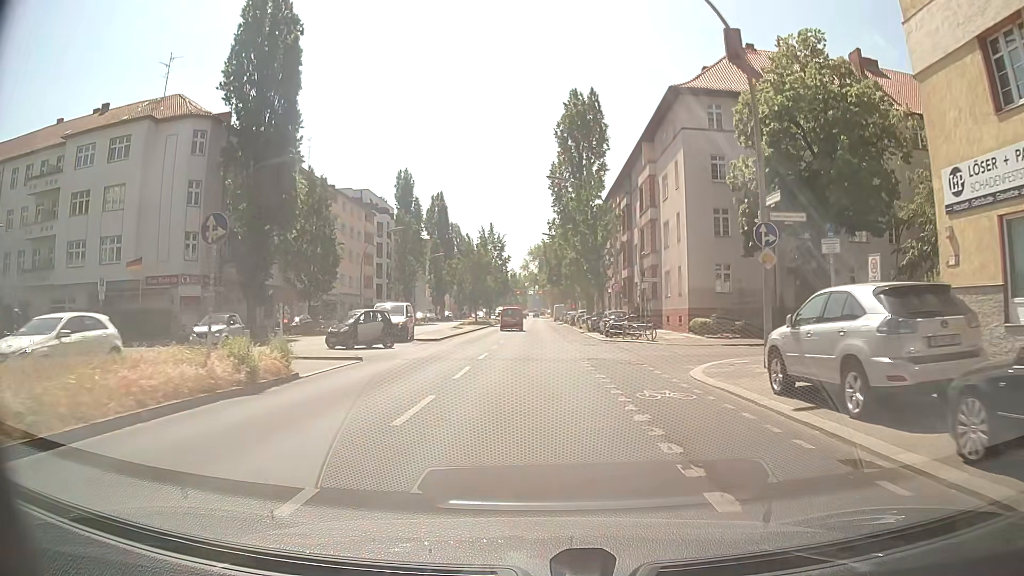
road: secondary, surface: asphalt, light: Day
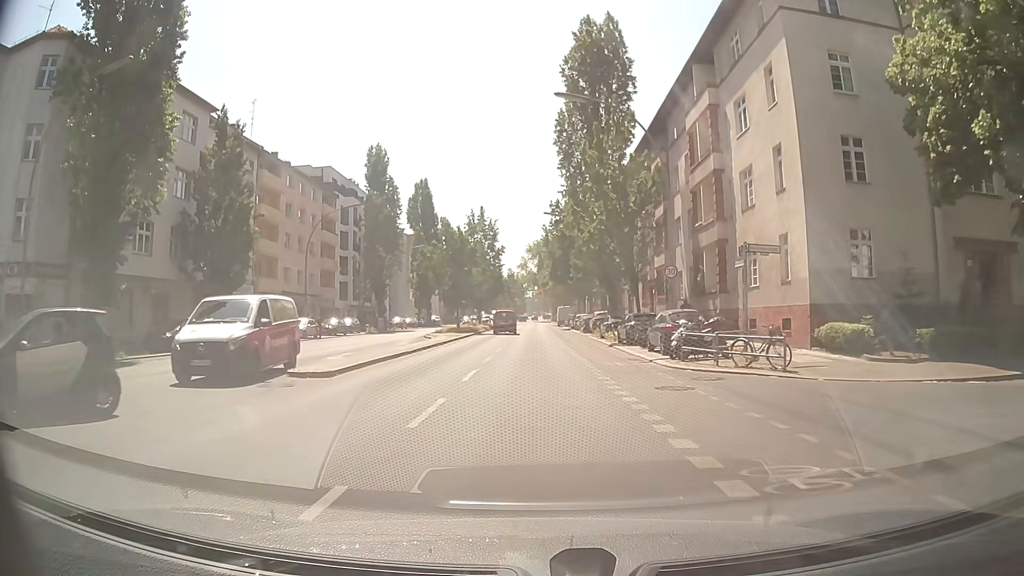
(+0.2, +17.9) m; +1°
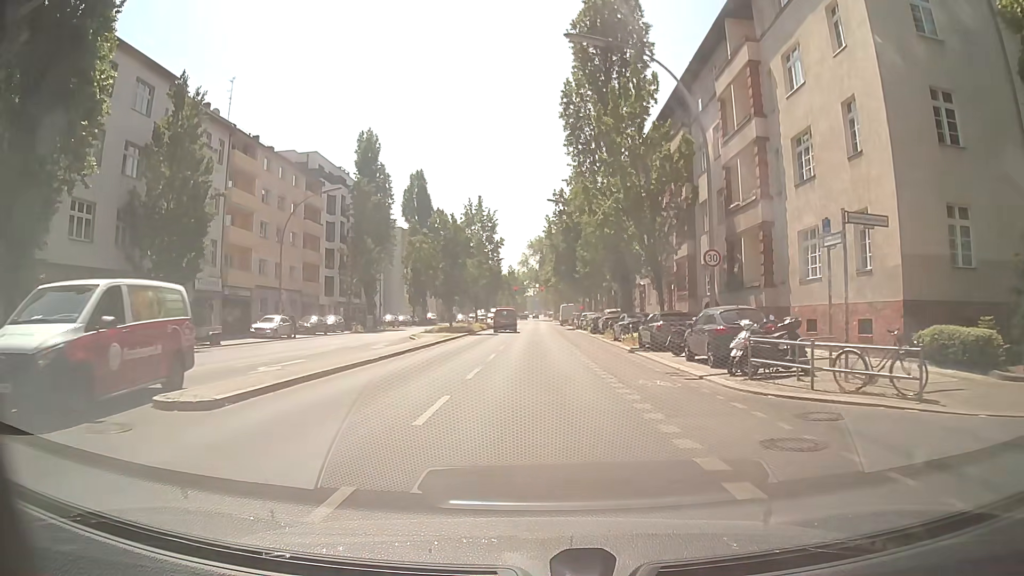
(-0.1, +6.0) m; 0°
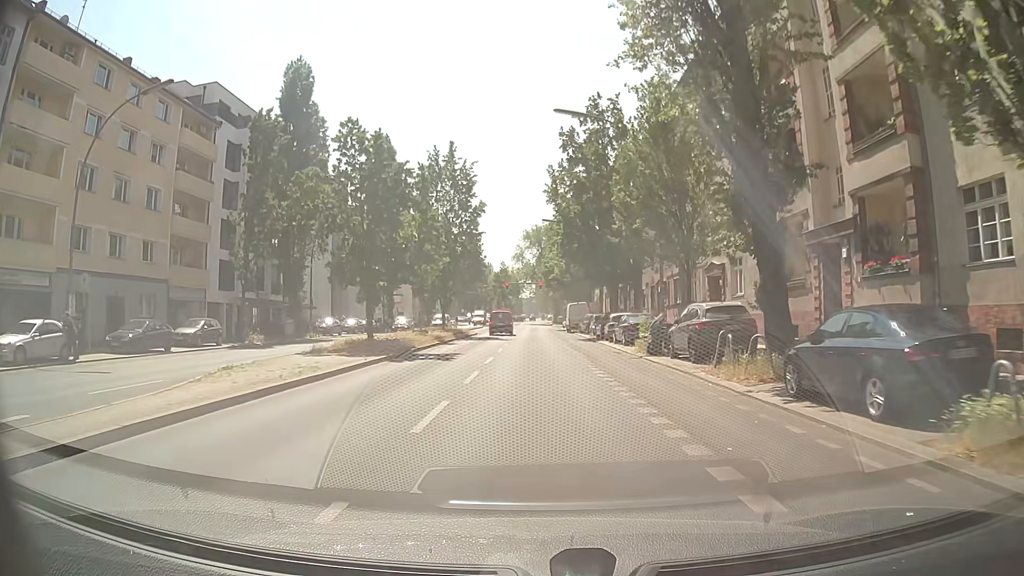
(0.0, +24.5) m; -1°
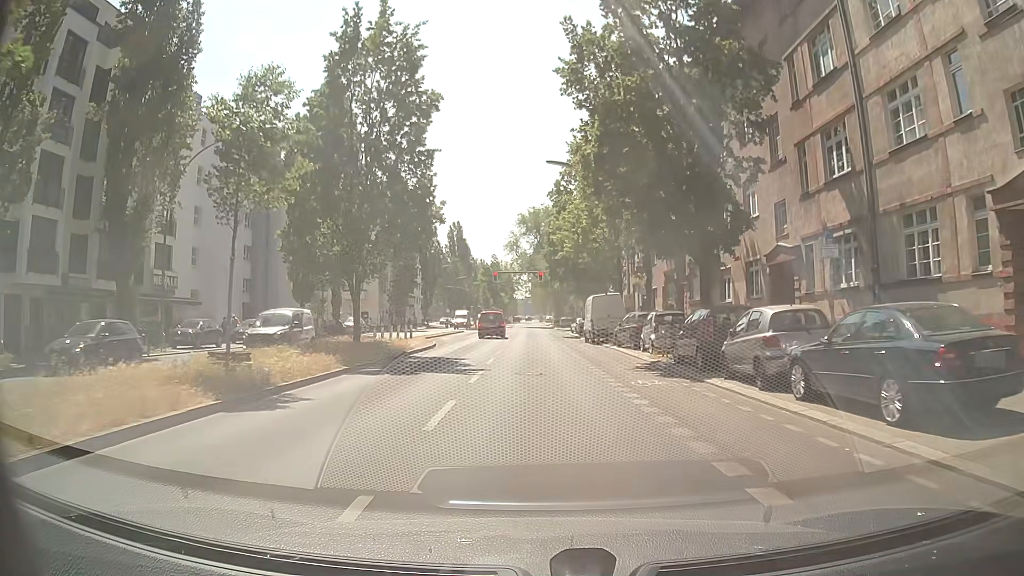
(+0.2, +23.9) m; +1°
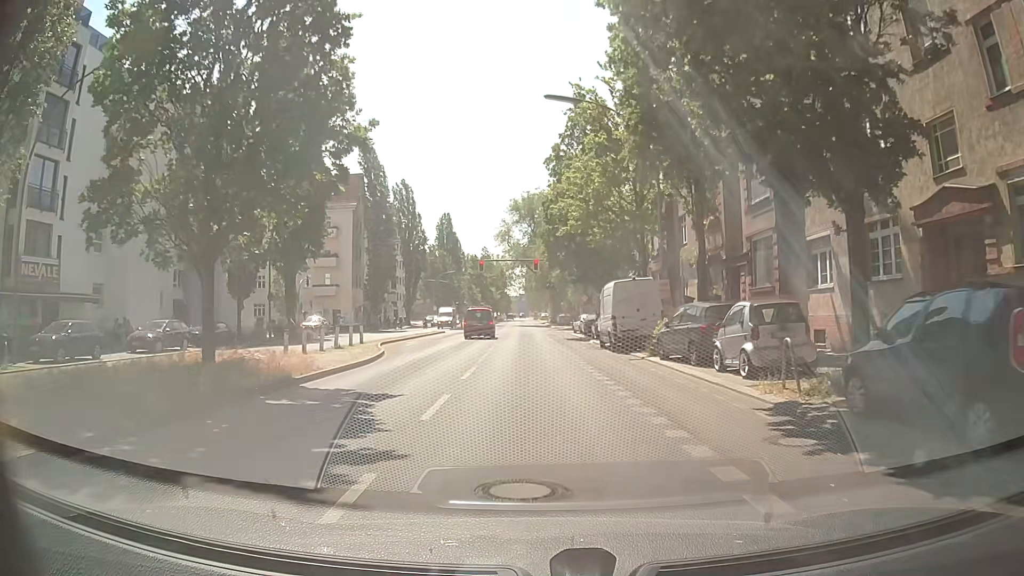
(0.0, +11.4) m; 0°
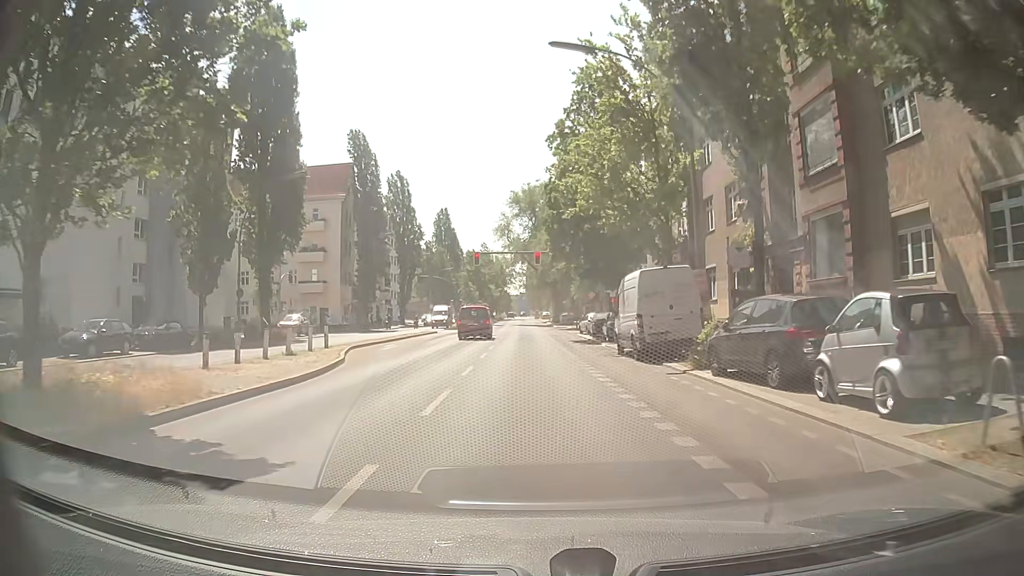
(+0.1, +5.6) m; 0°
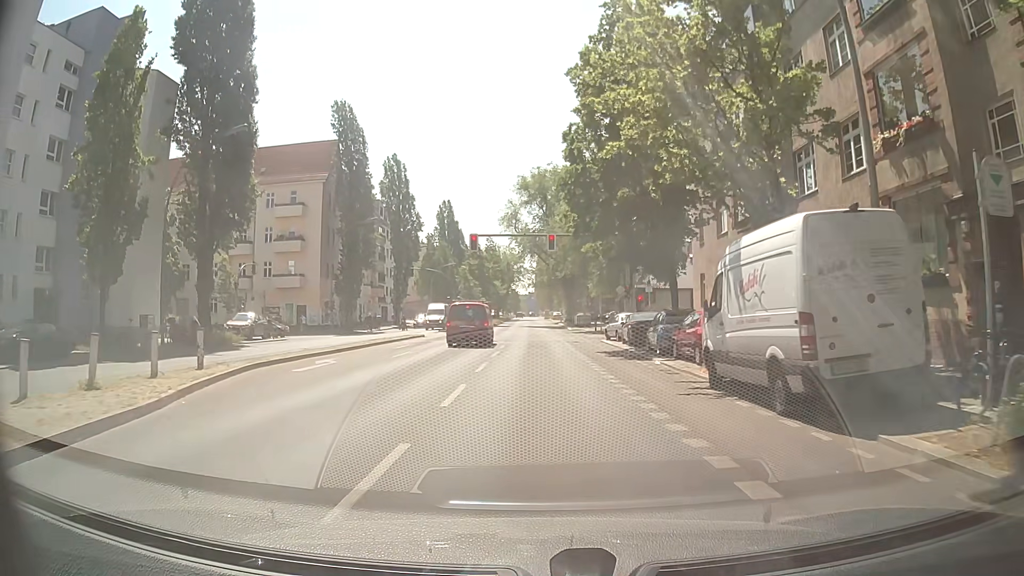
(-0.1, +11.0) m; -1°
(0, +10) (0, +20) (0, +30) (0, +40) (0, +50) (+1, +60) (+1, +70) (+1, +80) (+1, +90) (+1, +100) m
